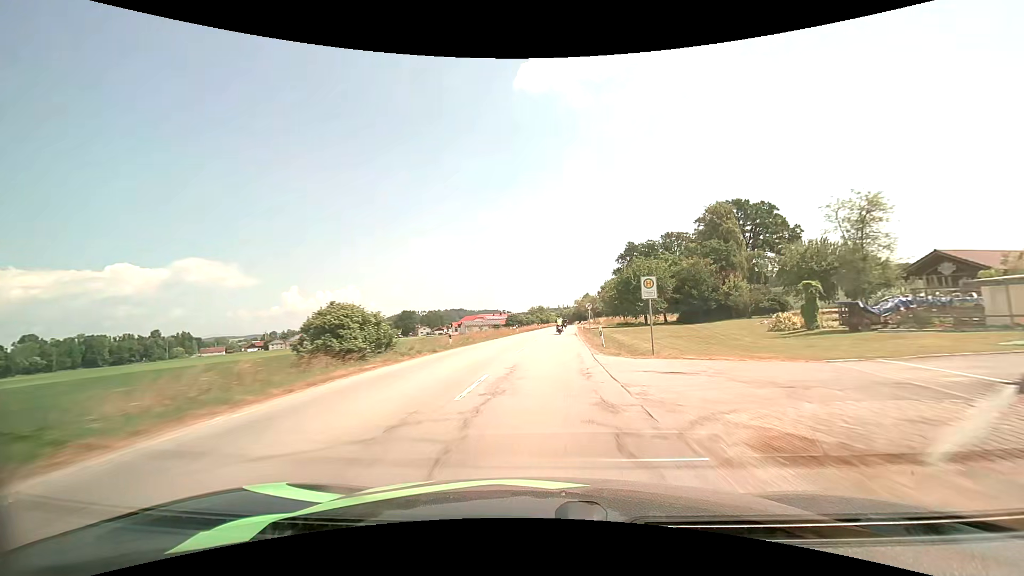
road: secondary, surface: asphalt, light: Day
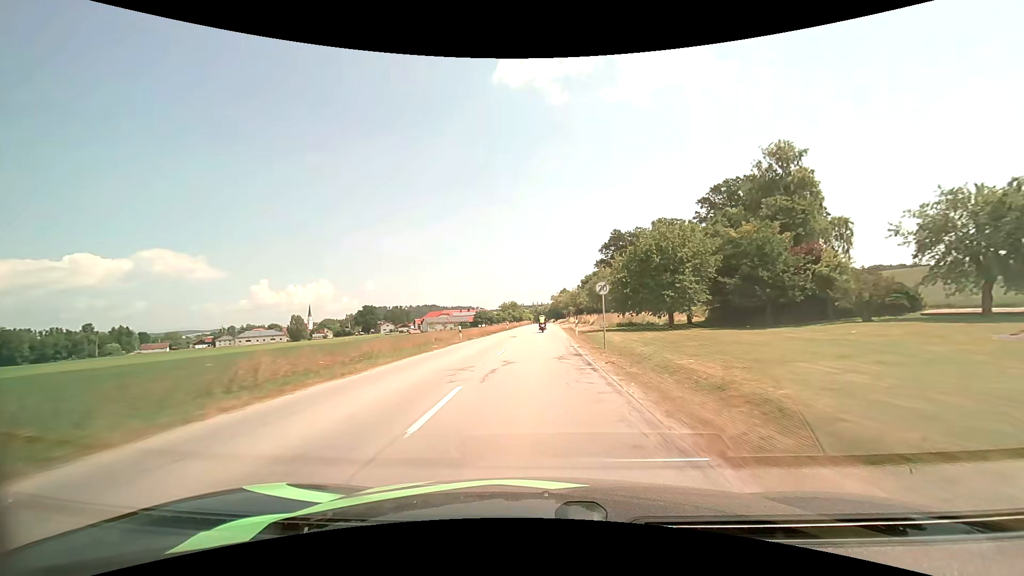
(+1.0, +26.6) m; +3°
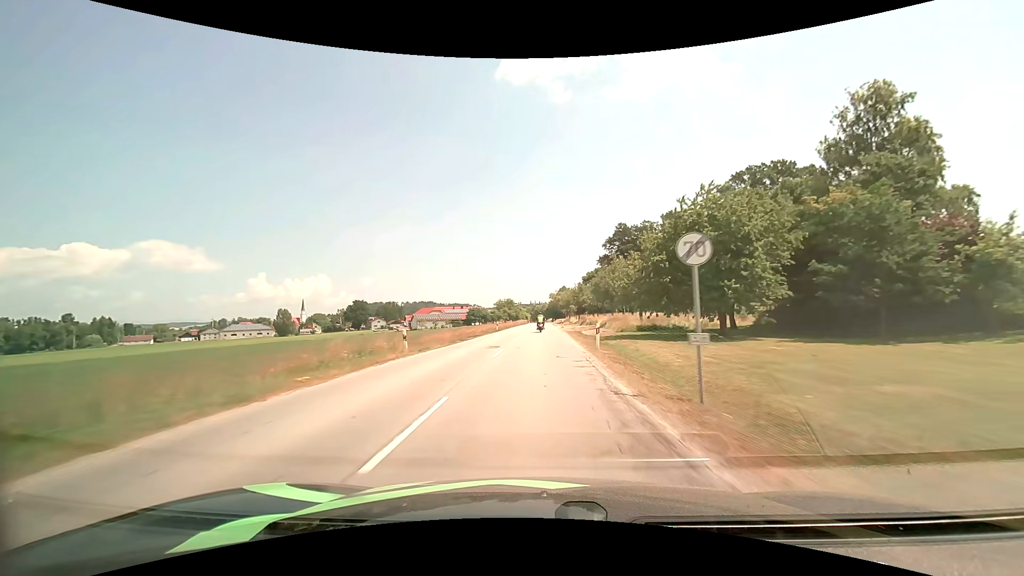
(0.0, +13.2) m; 0°
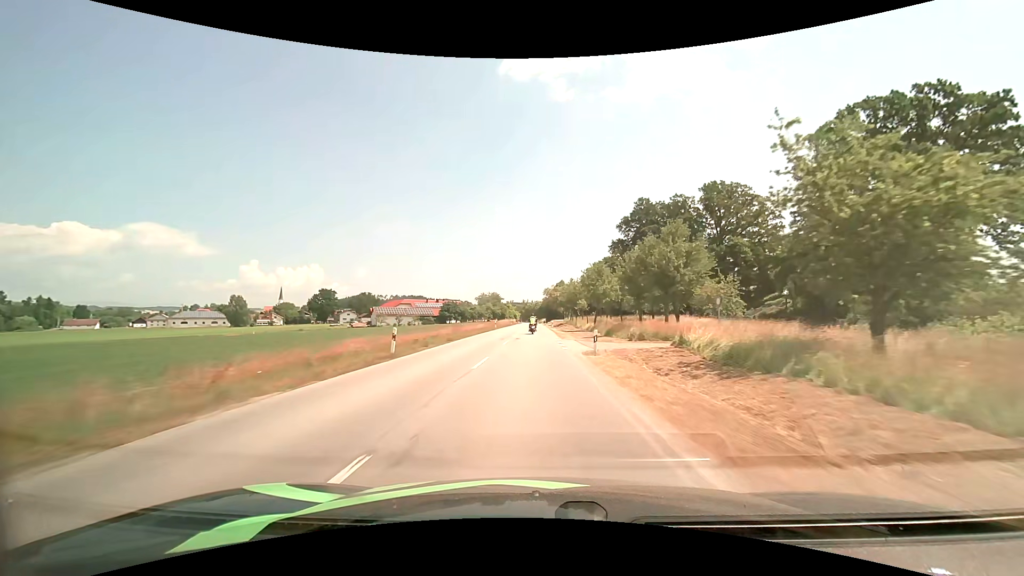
(+0.3, +39.3) m; +1°
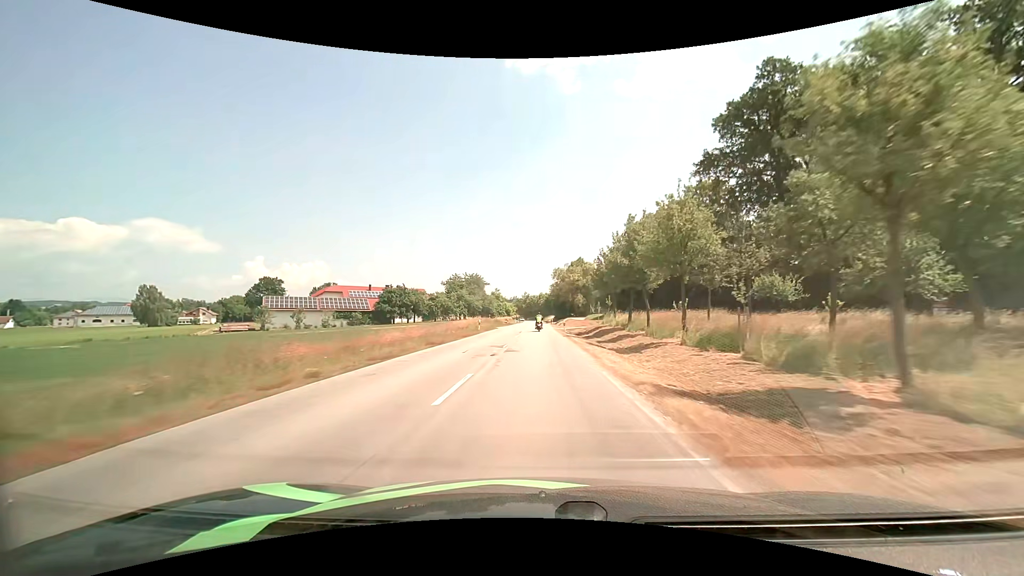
(-0.5, +65.9) m; 0°
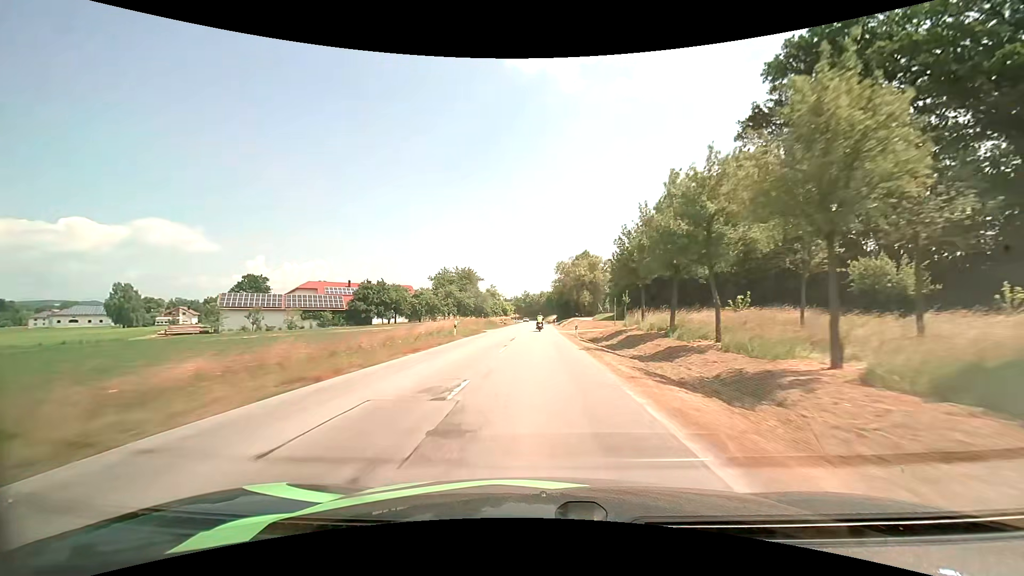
(0.0, +13.2) m; 0°
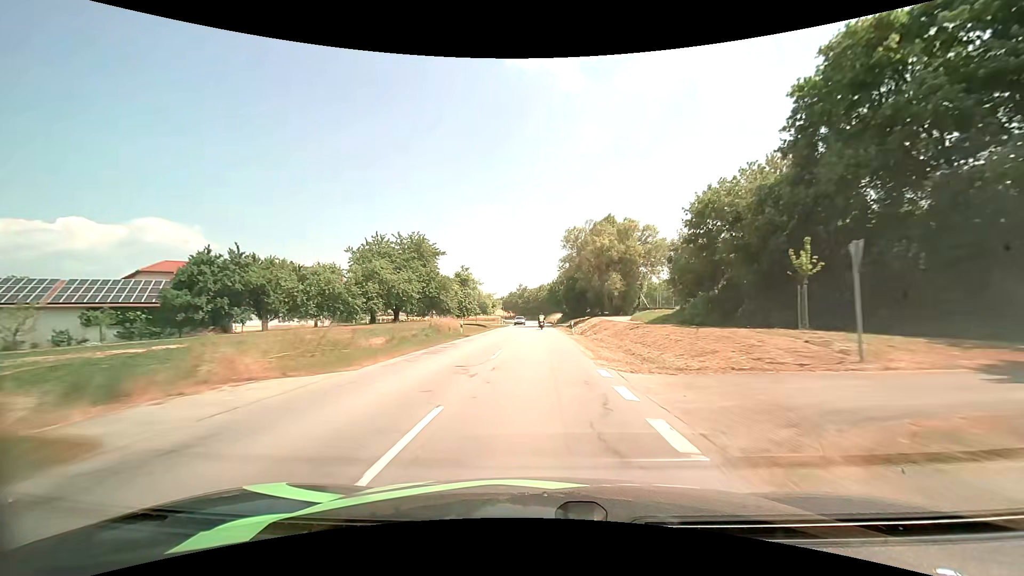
(+0.2, +39.0) m; +1°
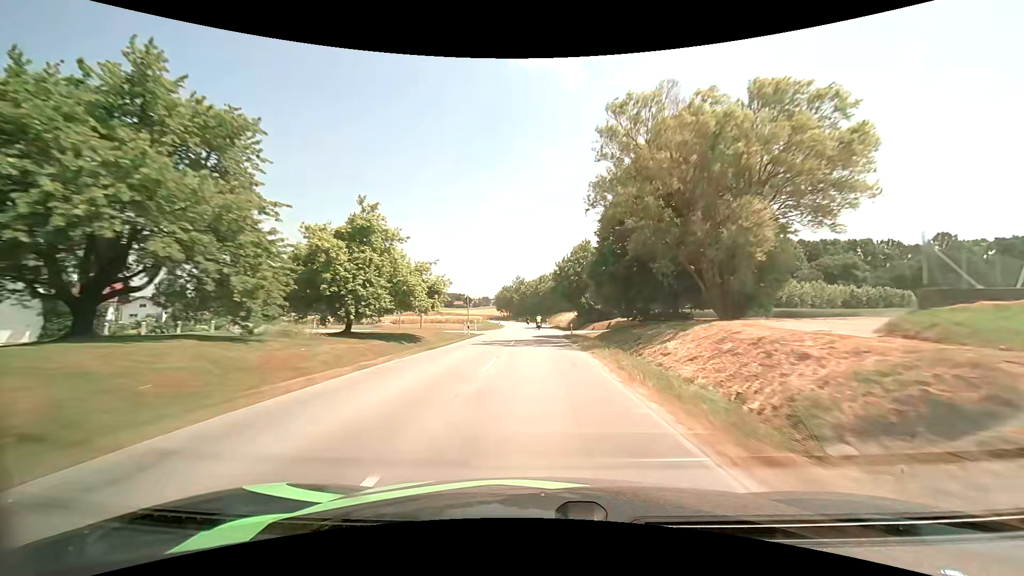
(-0.2, +39.3) m; 0°
(0, +10) (0, +20) (0, +30) (0, +40) (0, +50) (0, +60) (-1, +70) (-1, +80) (-2, +90) (-3, +100) m
